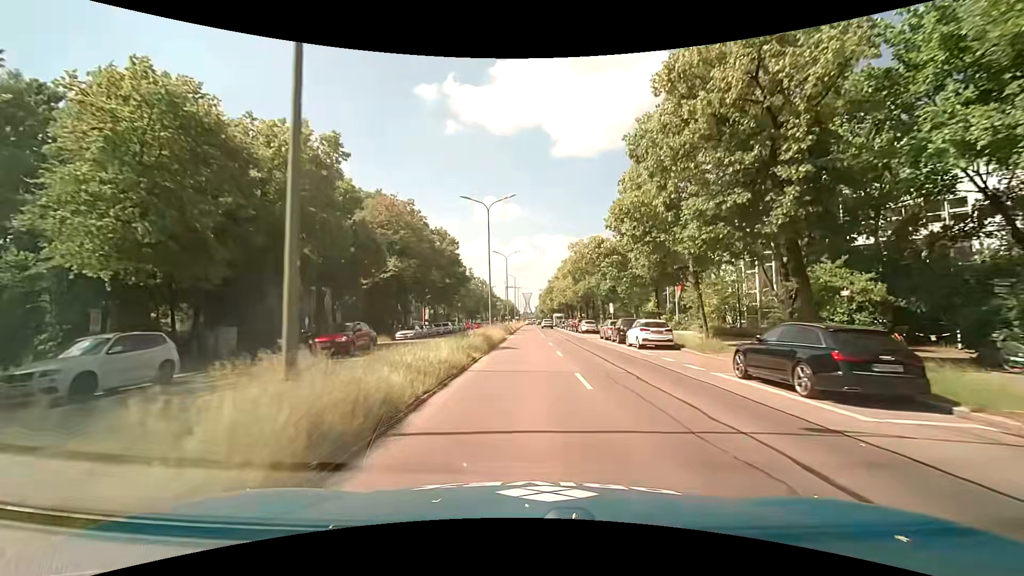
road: primary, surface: asphalt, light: Day
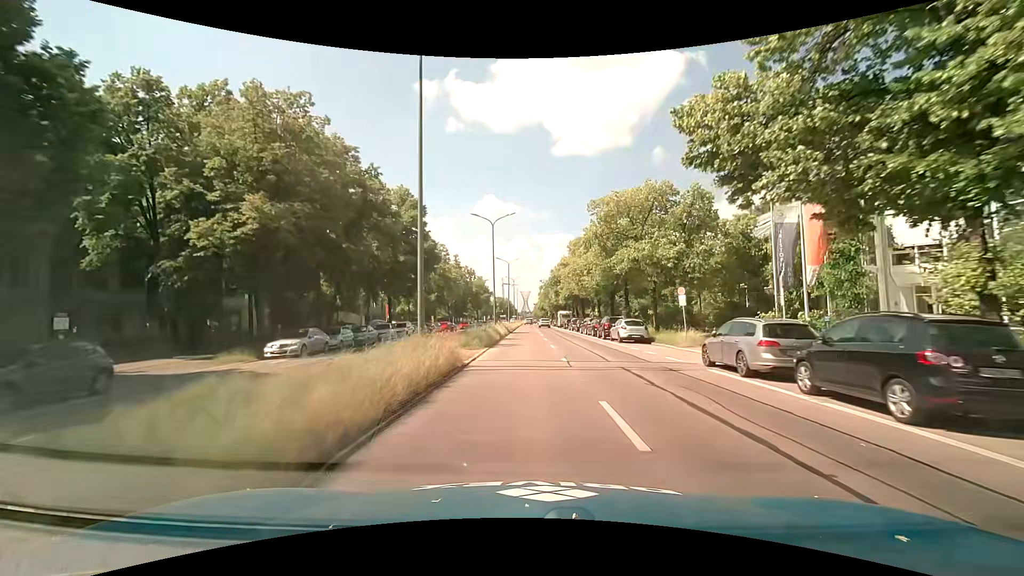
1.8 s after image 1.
(-0.2, +23.1) m; -1°
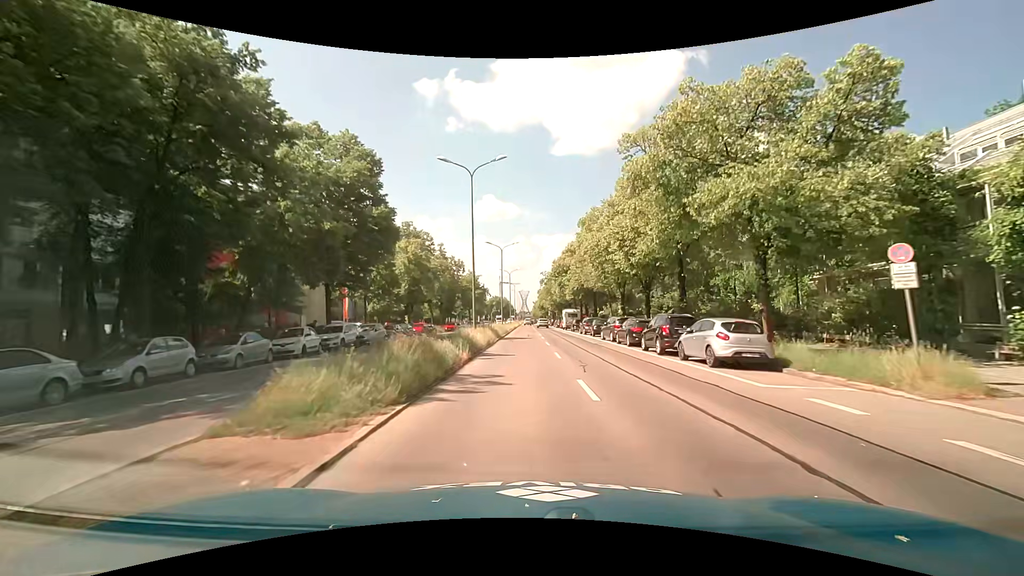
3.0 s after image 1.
(+0.1, +15.4) m; +1°
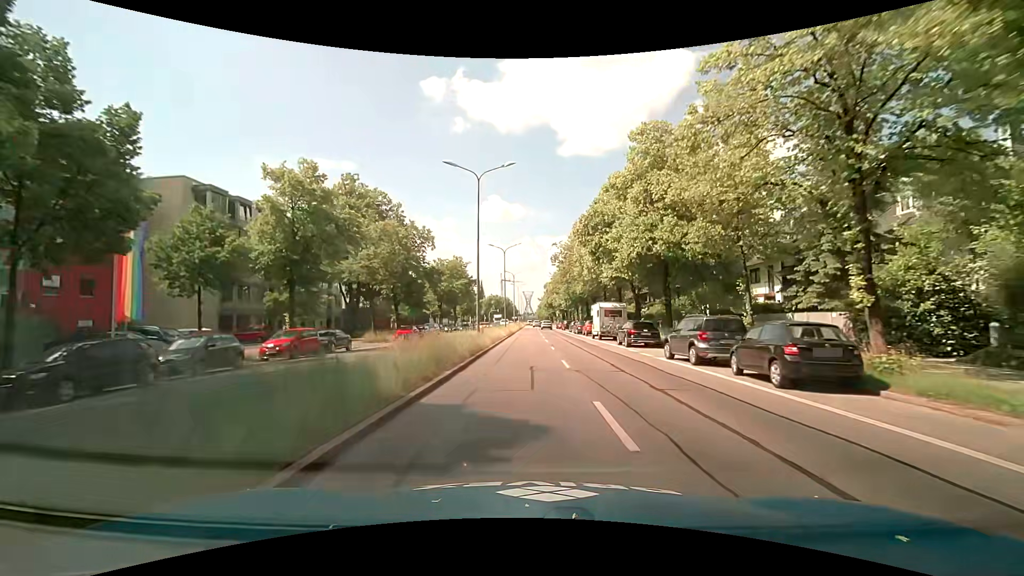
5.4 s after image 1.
(-0.2, +30.4) m; -1°
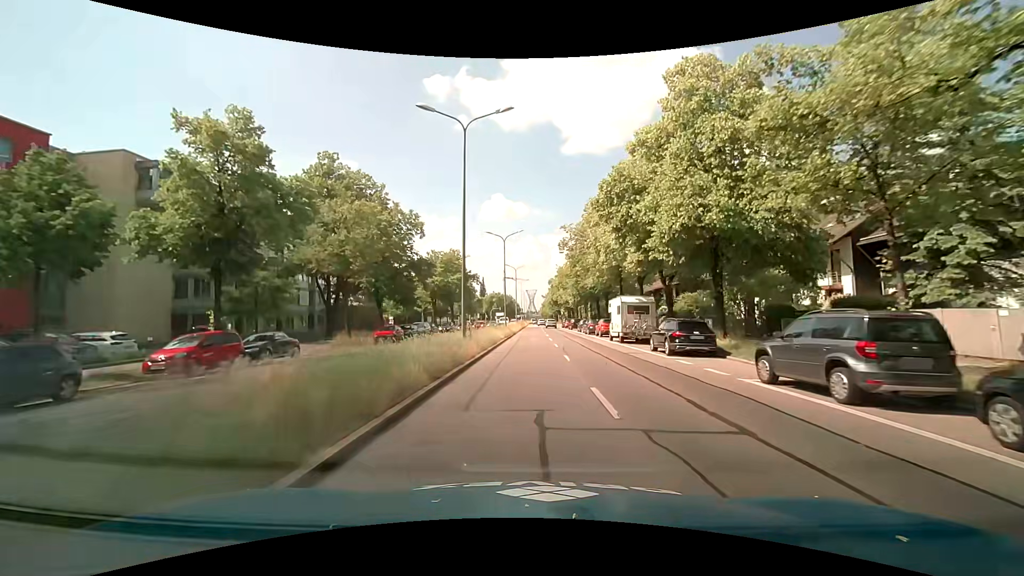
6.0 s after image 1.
(0.0, +7.5) m; -1°
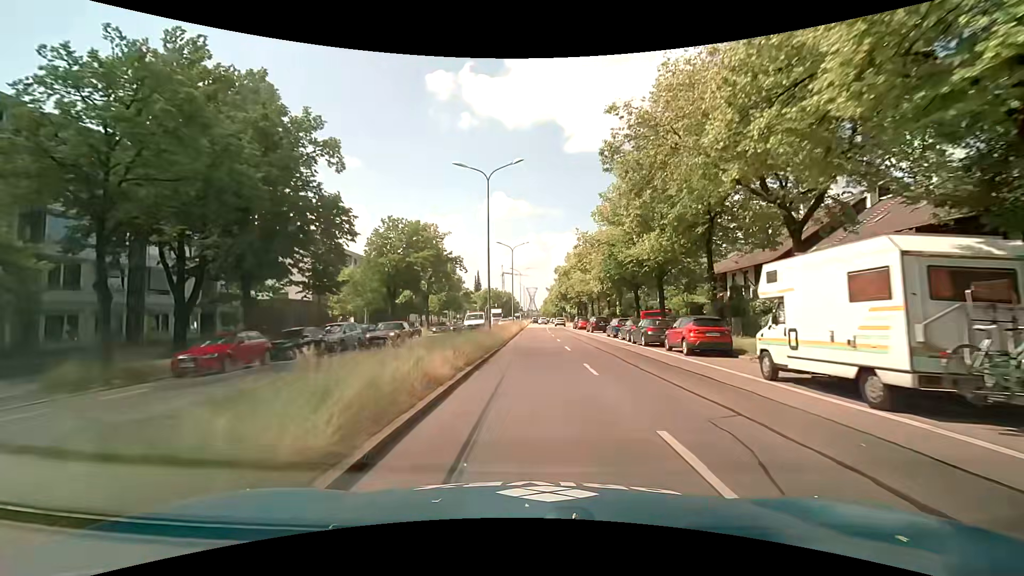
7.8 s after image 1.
(0.0, +22.3) m; -1°
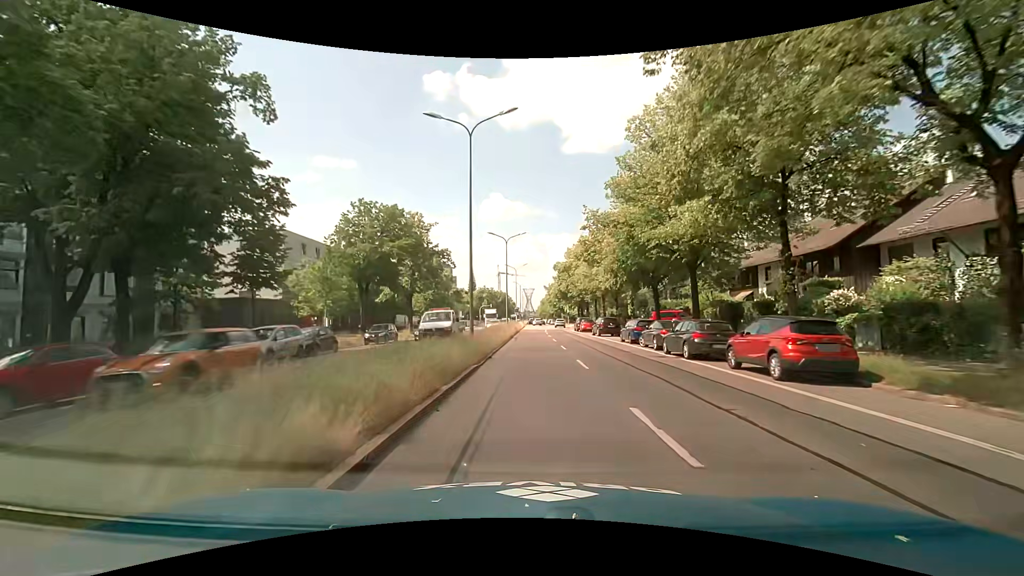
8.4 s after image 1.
(+0.1, +7.4) m; +2°
